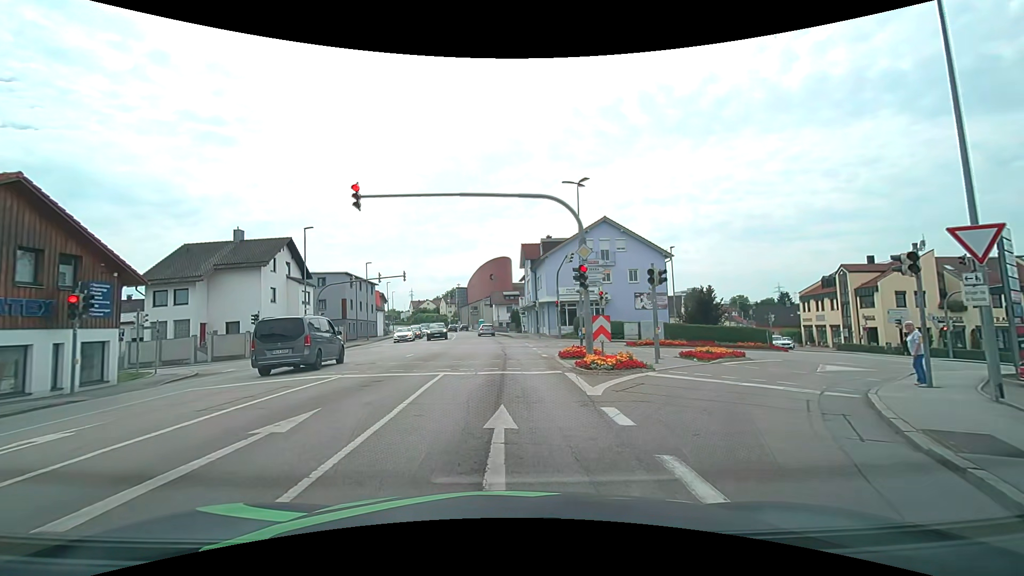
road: tertiary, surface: asphalt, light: Day
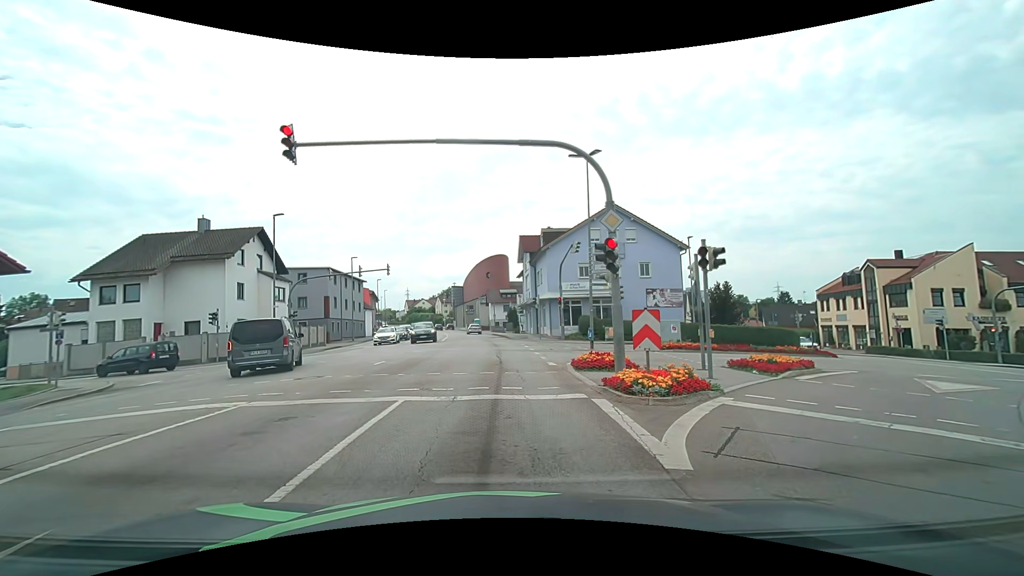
(0.0, +4.7) m; -1°
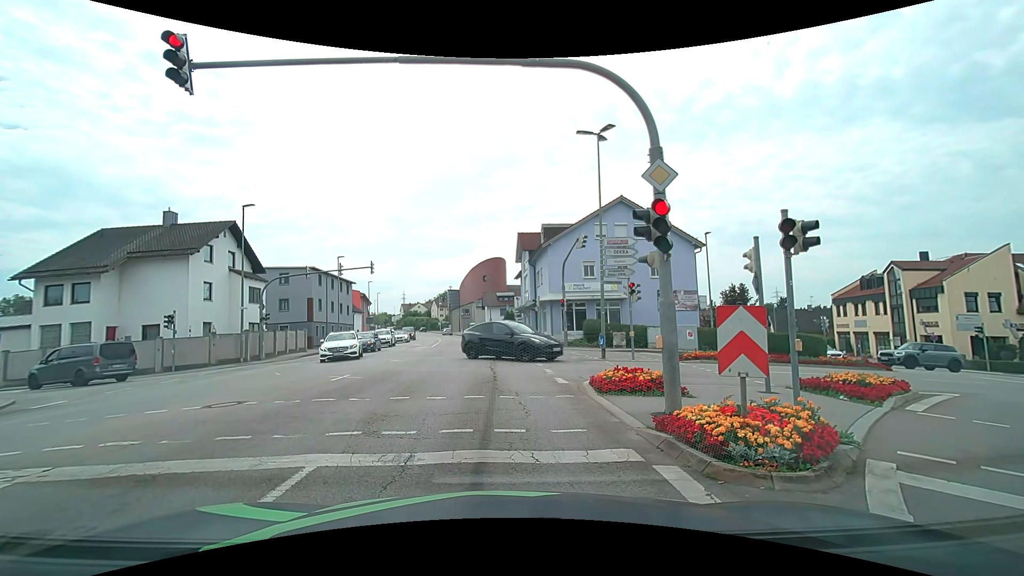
(0.0, +3.6) m; +1°
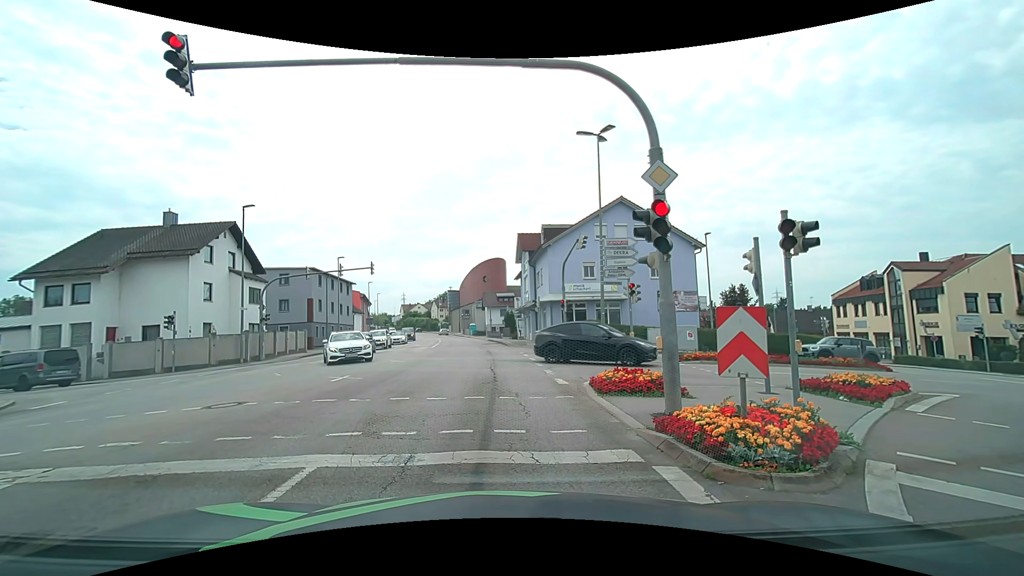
(0.0, 0.0) m; 0°
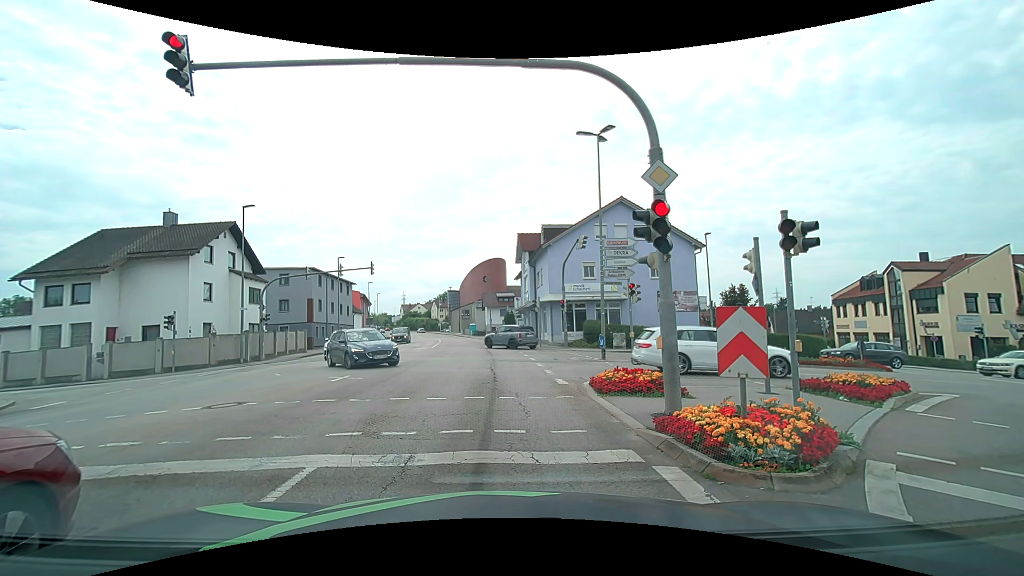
(0.0, 0.0) m; 0°
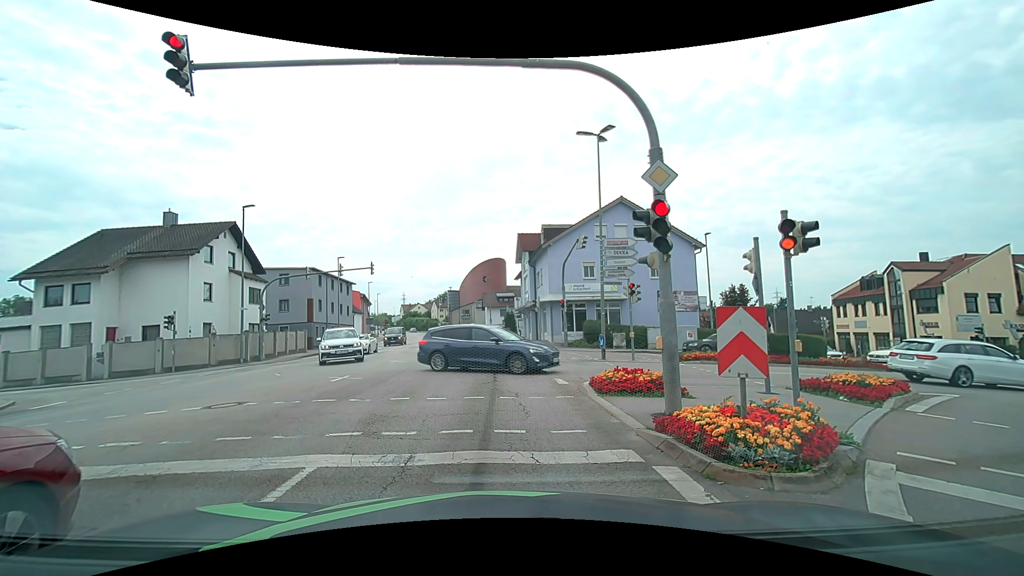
(0.0, 0.0) m; 0°
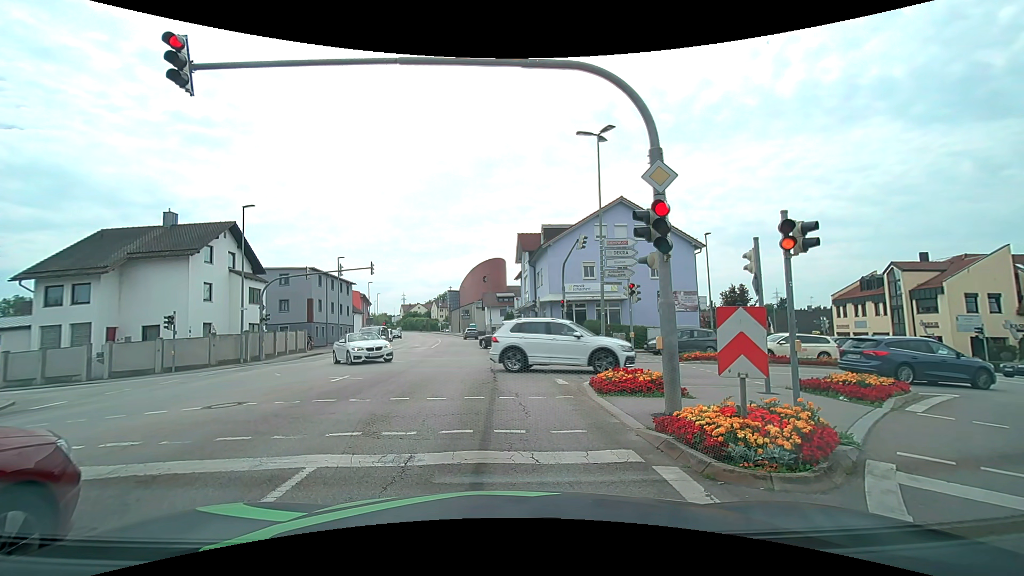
(0.0, 0.0) m; 0°
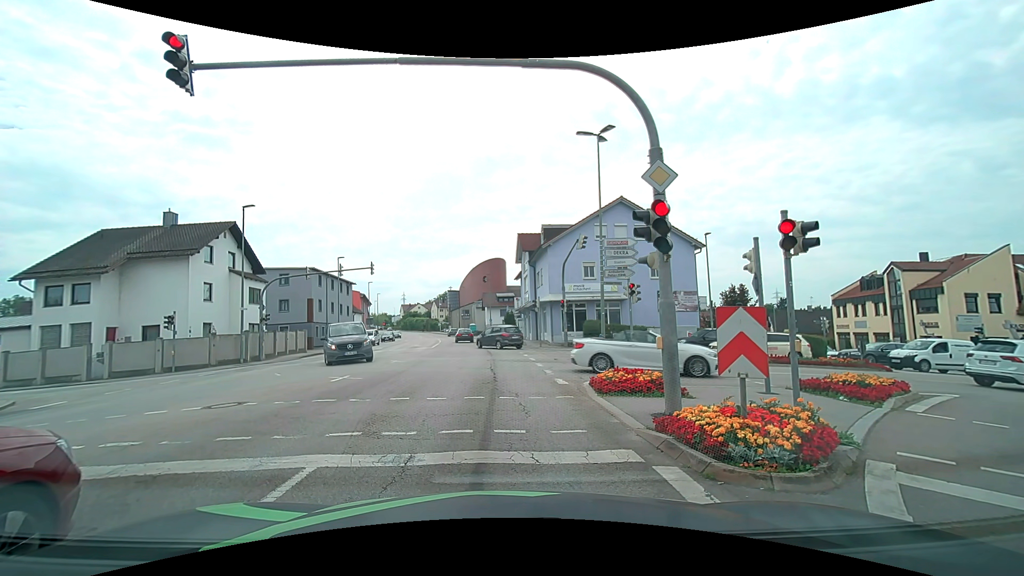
(0.0, 0.0) m; 0°
(0, +10) (-1, +20) (-1, +30) (-2, +40) (-3, +50) (-4, +60) (-6, +70) (-8, +79) (-10, +89) (-12, +99) m
